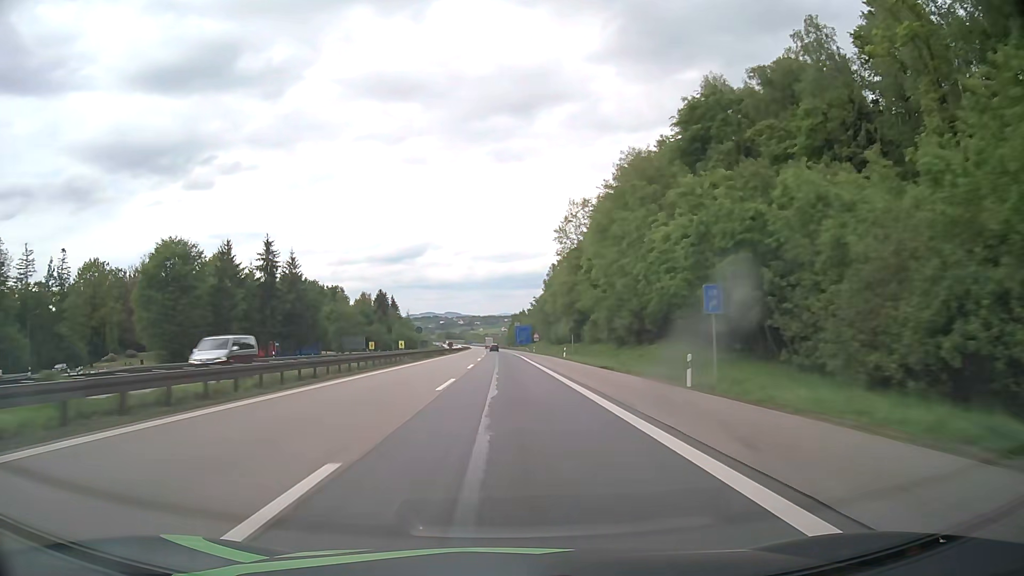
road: motorway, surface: asphalt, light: Day
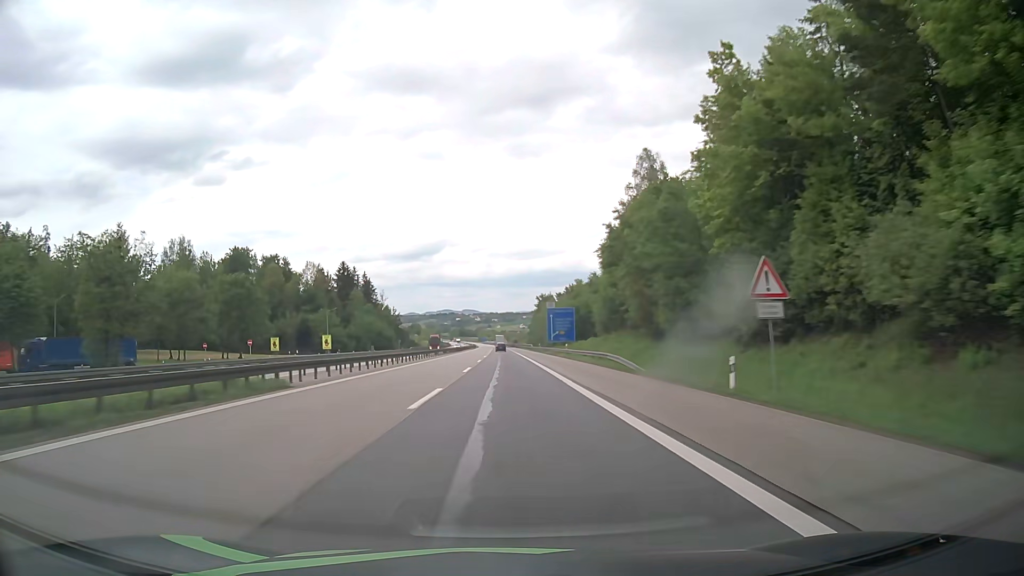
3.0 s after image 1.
(-1.2, +95.2) m; -2°
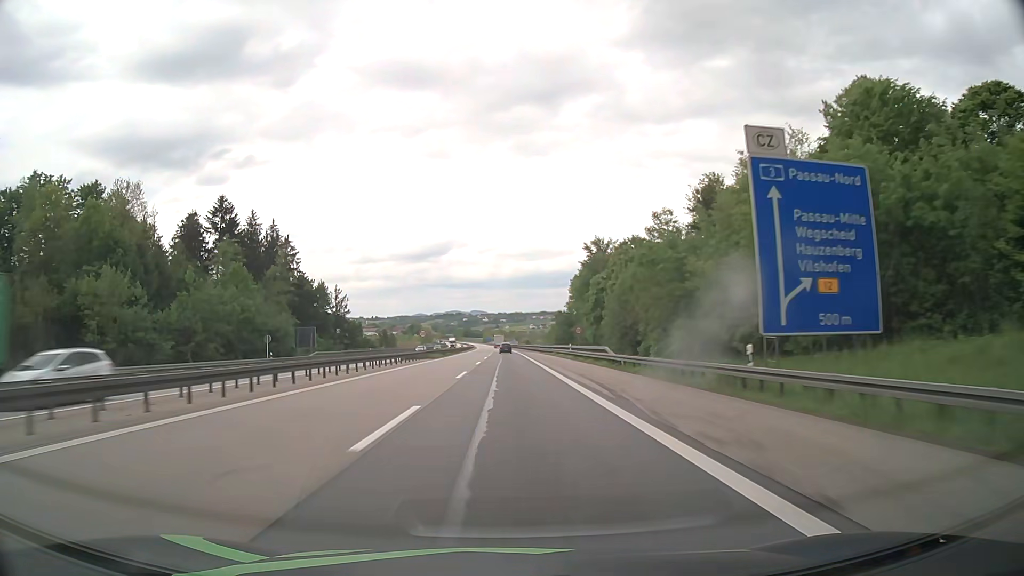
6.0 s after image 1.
(-0.4, +95.3) m; 0°
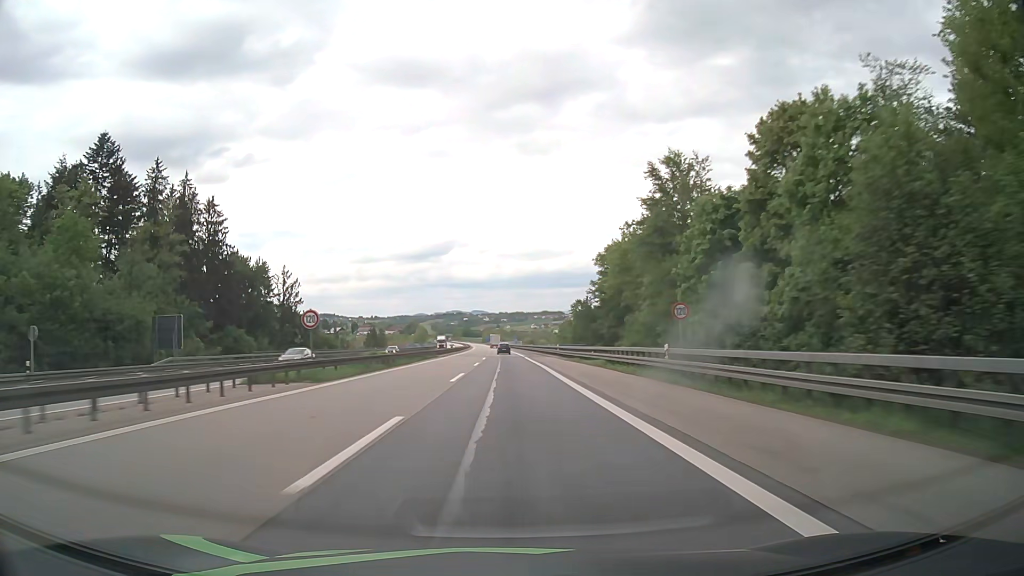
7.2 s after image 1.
(-0.1, +38.1) m; 0°
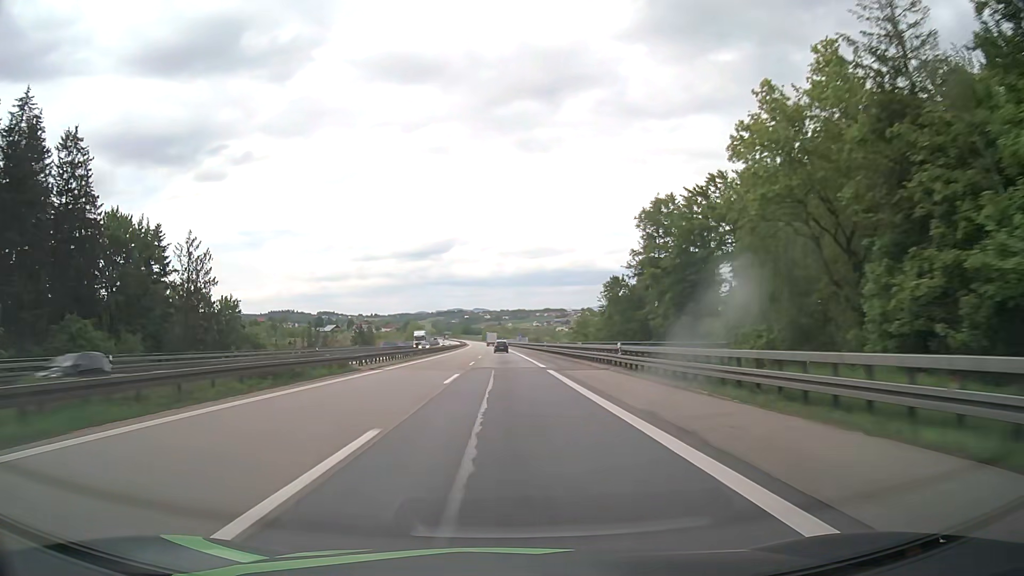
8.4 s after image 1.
(0.0, +37.9) m; 0°
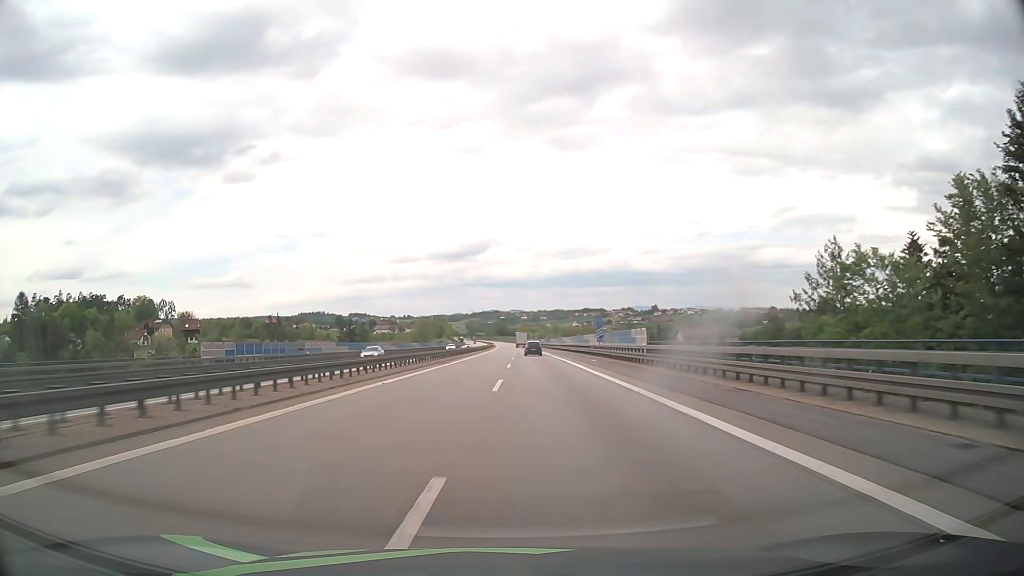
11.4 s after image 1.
(-2.0, +93.1) m; -3°
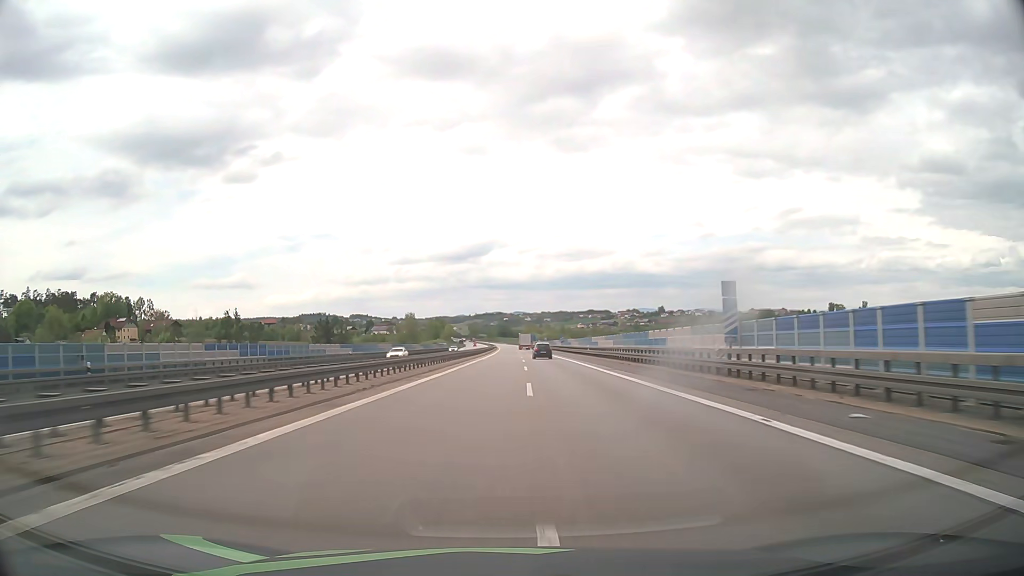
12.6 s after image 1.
(-0.1, +37.5) m; 0°
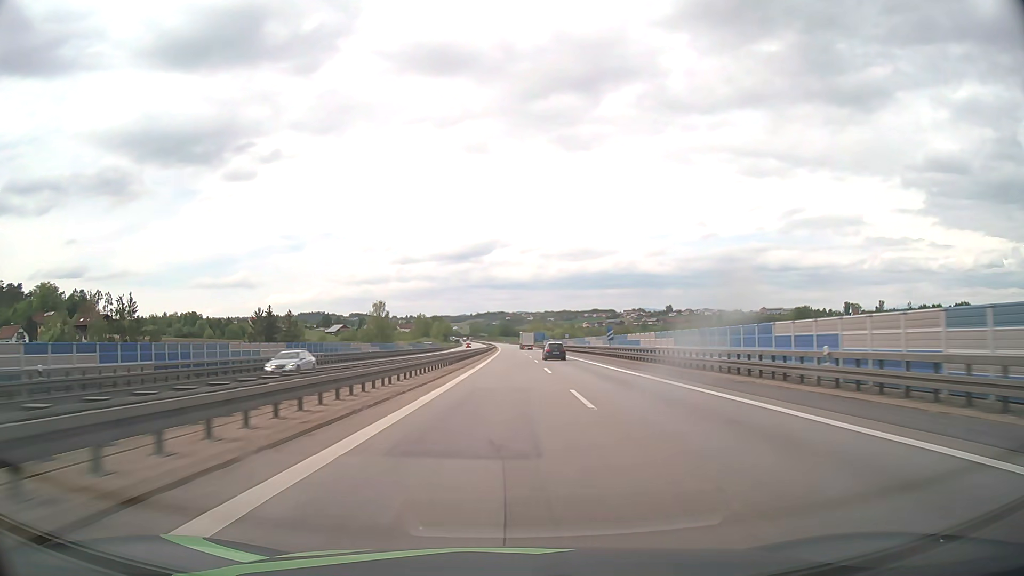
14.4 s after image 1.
(-0.2, +56.6) m; 0°
(0, +10) (0, +20) (0, +30) (0, +40) (0, +50) (0, +60) (0, +70) (+1, +80) (+1, +90) (+1, +100) m
